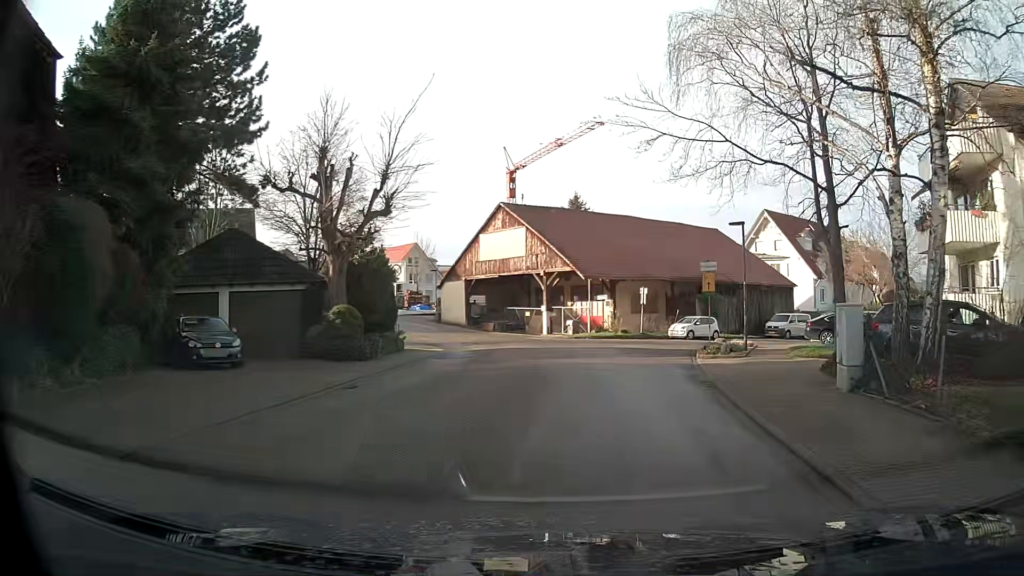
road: unclassified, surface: asphalt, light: Day
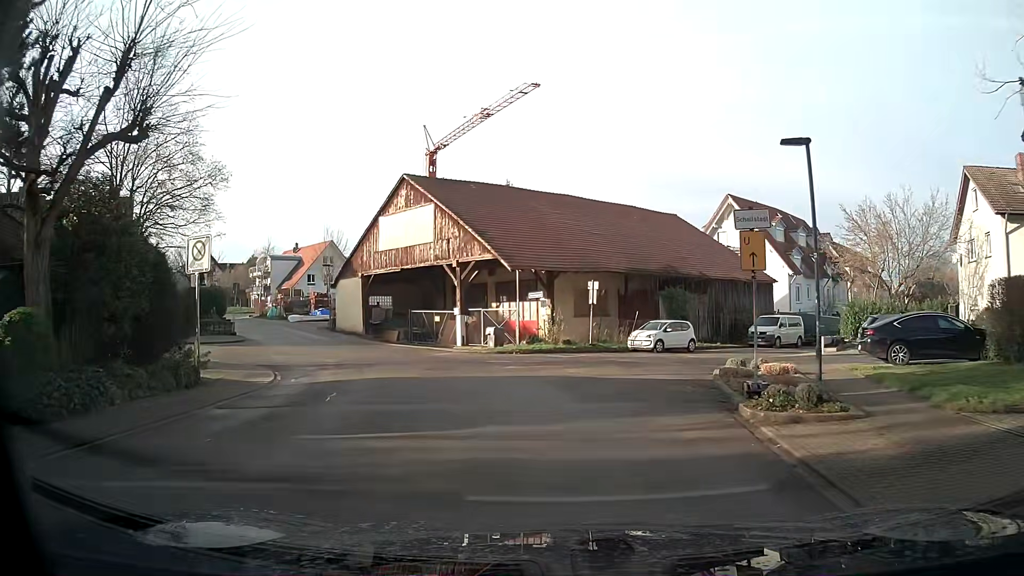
(+0.6, +11.5) m; +4°
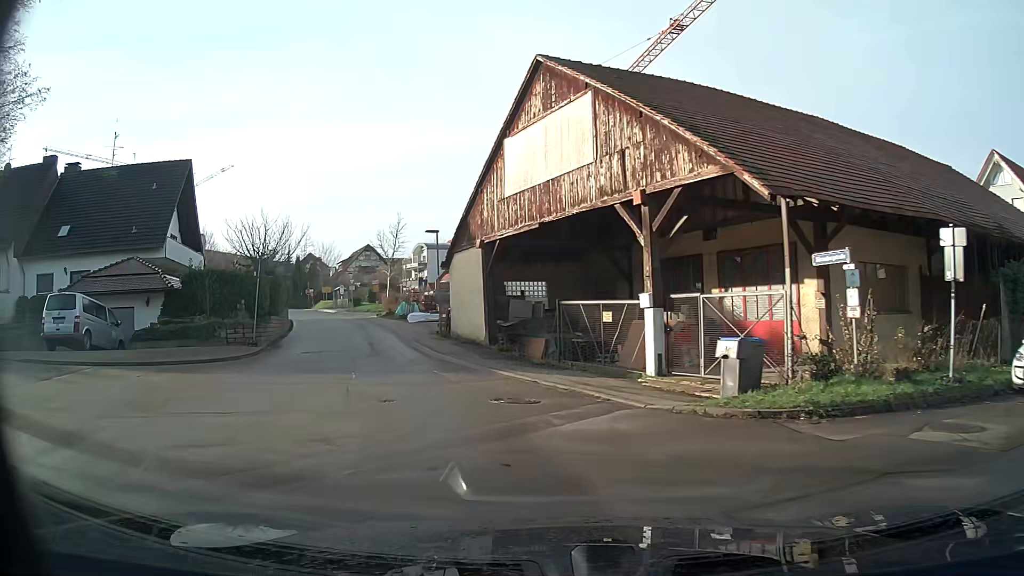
(-2.2, +17.8) m; -19°
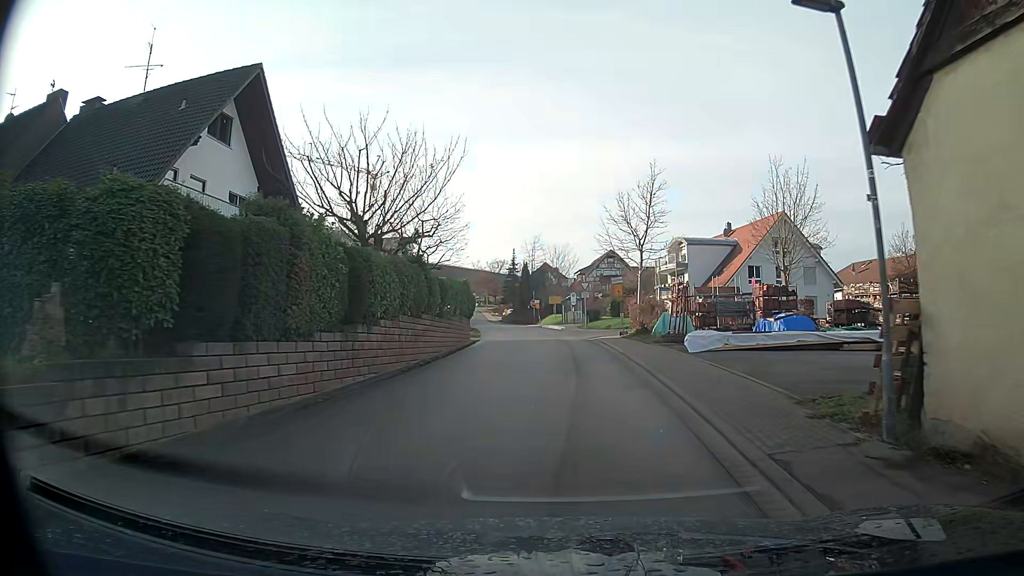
(-4.5, +21.3) m; -18°
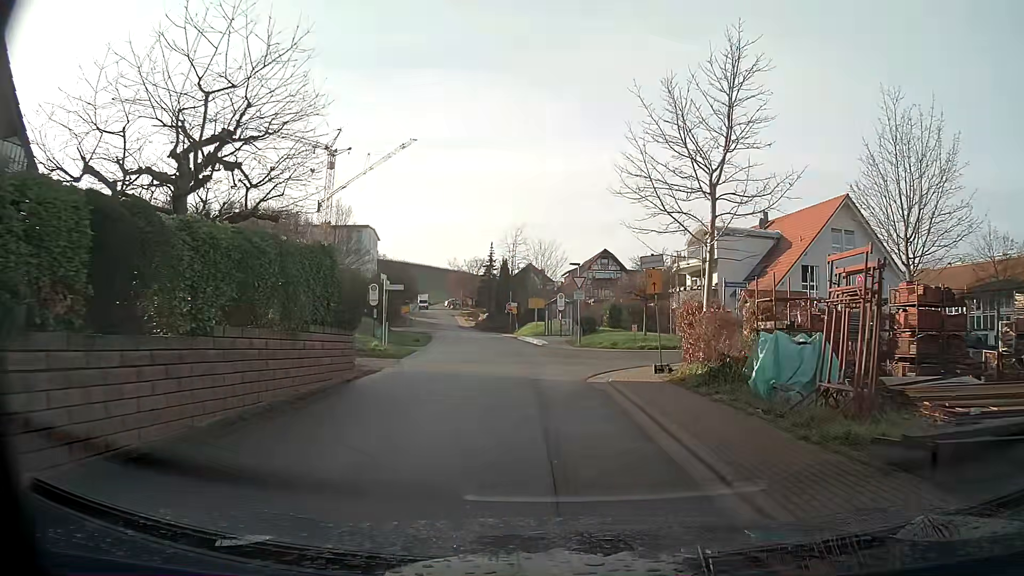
(+0.1, +17.3) m; 0°
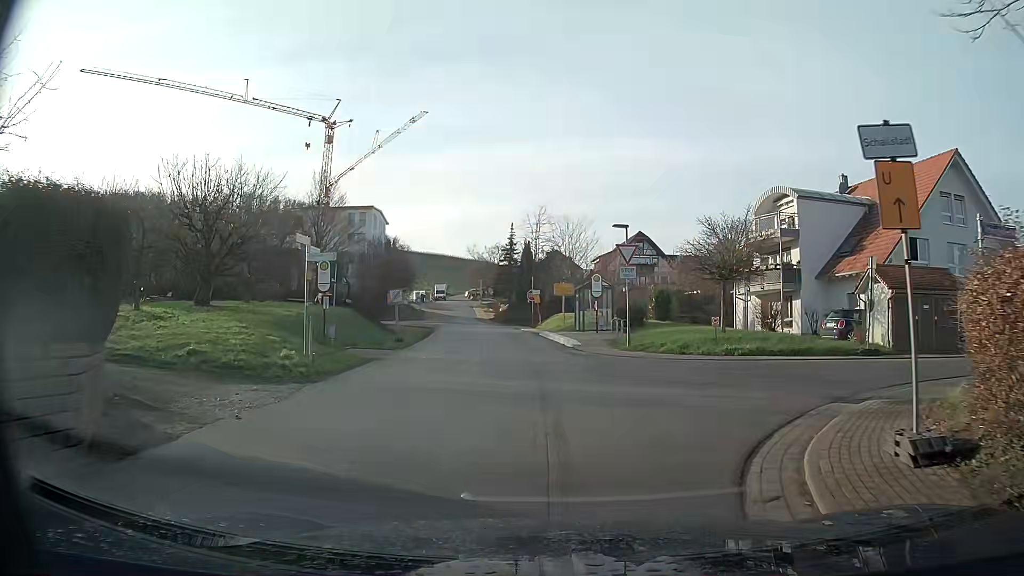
(-0.2, +11.5) m; -2°
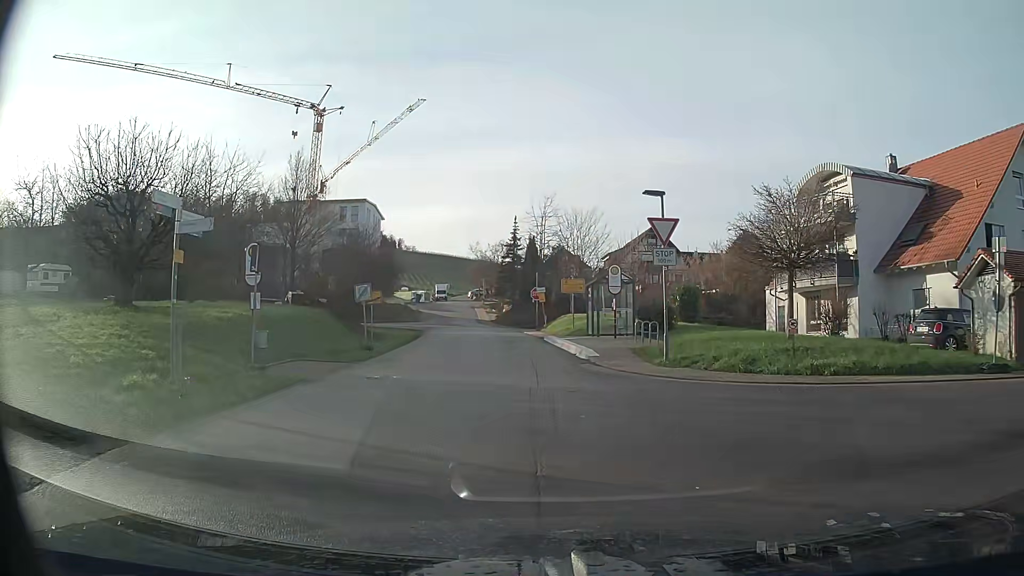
(0.0, +6.4) m; -1°
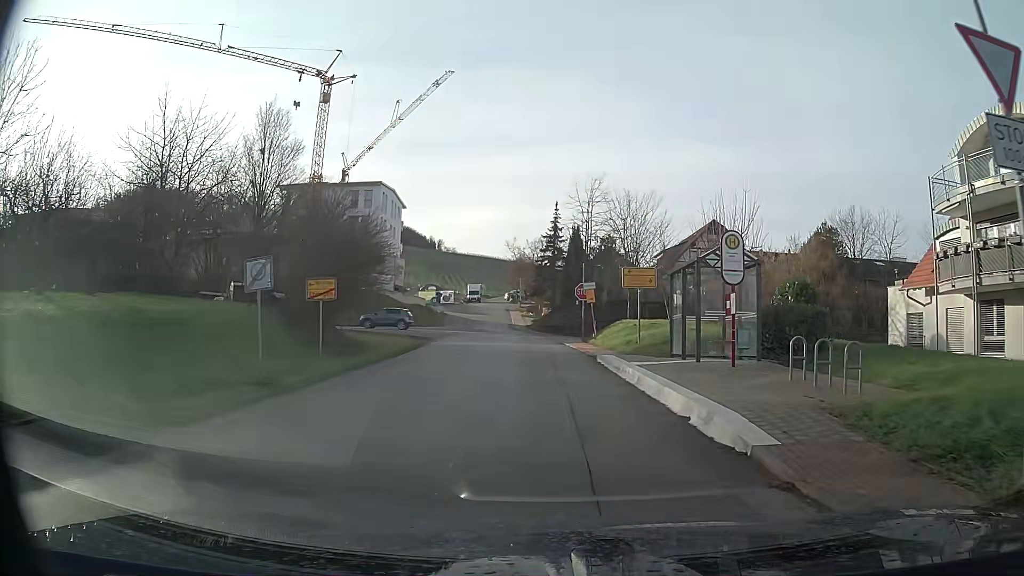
(-0.4, +12.6) m; -3°
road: residential
